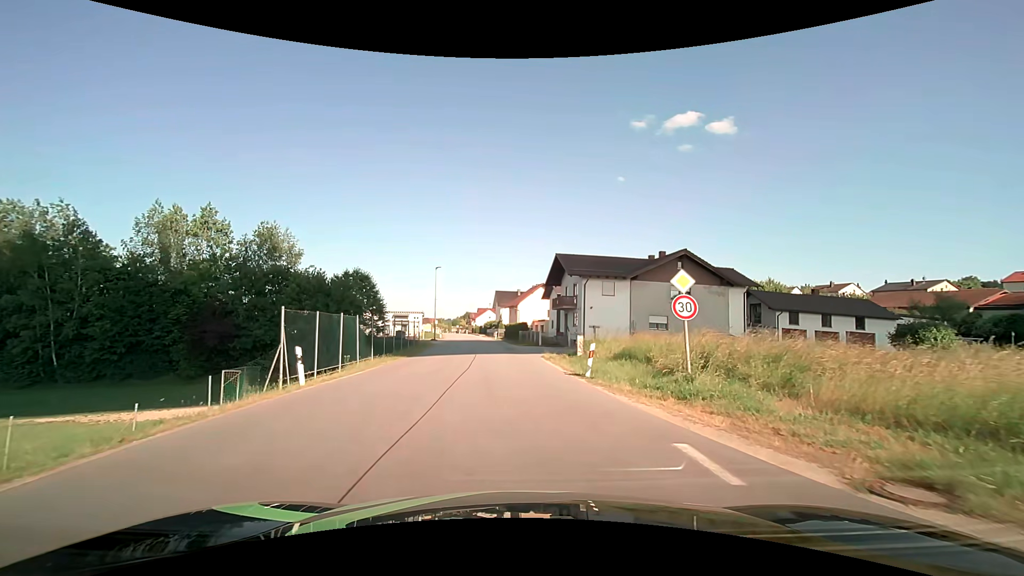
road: unclassified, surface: asphalt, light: Day
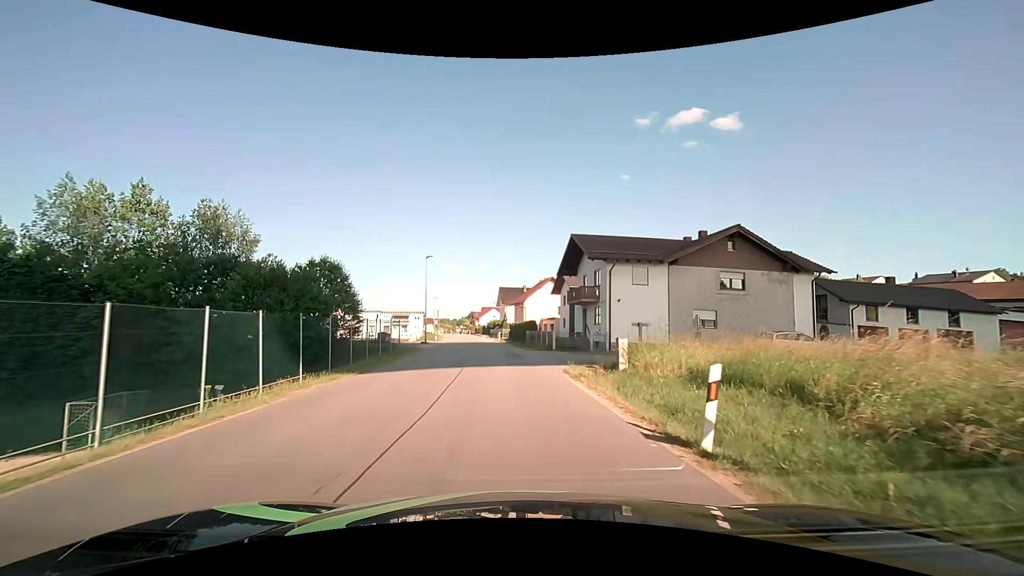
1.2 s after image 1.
(0.0, +9.1) m; 0°
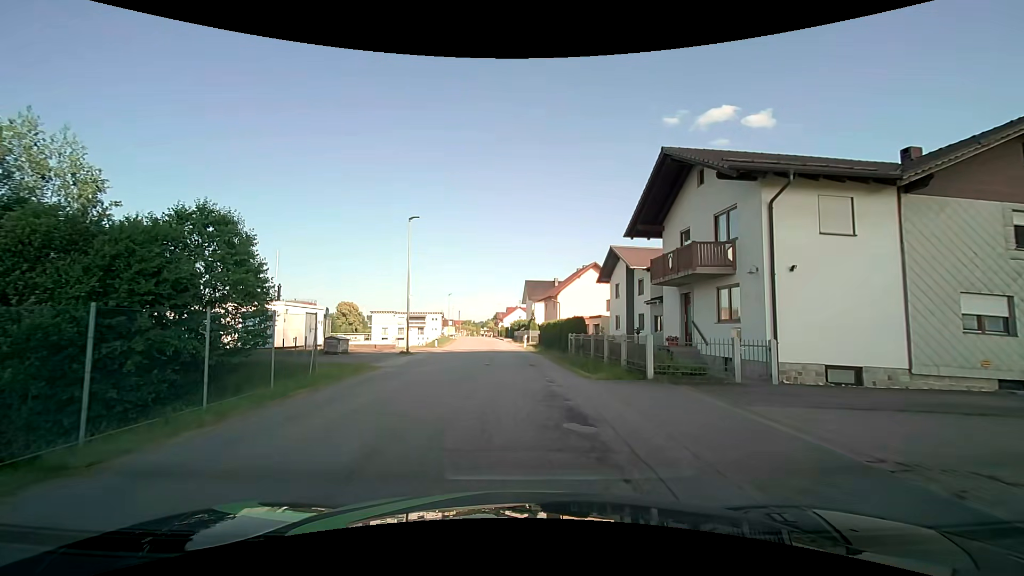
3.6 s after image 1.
(-0.4, +17.6) m; -2°
(0, +10) (-1, +20) (-1, +30) (-2, +40) (-3, +50) (-4, +60) (-5, +70) (-6, +80) (-7, +90) (-8, +100) m
